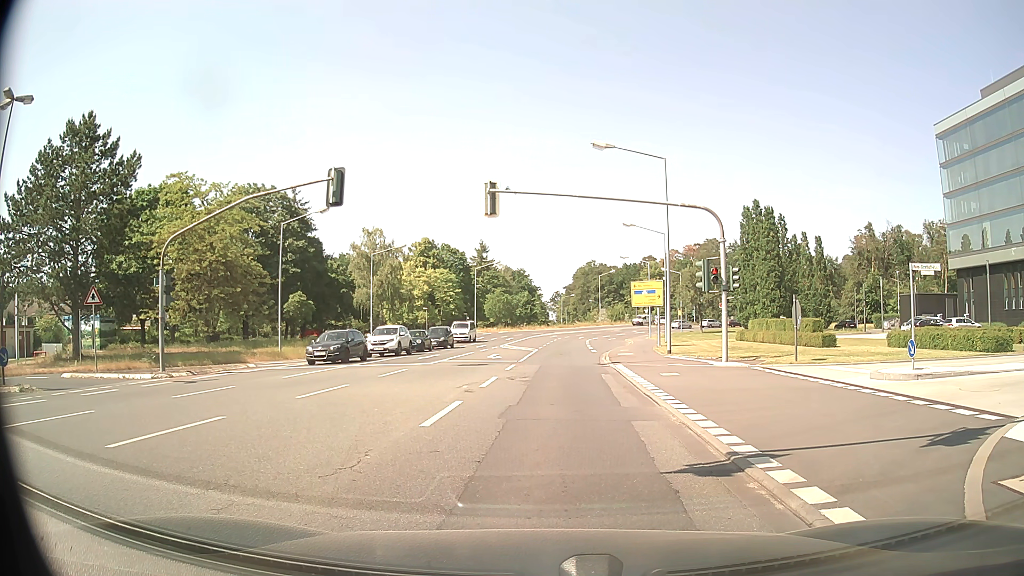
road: tertiary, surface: asphalt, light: Day
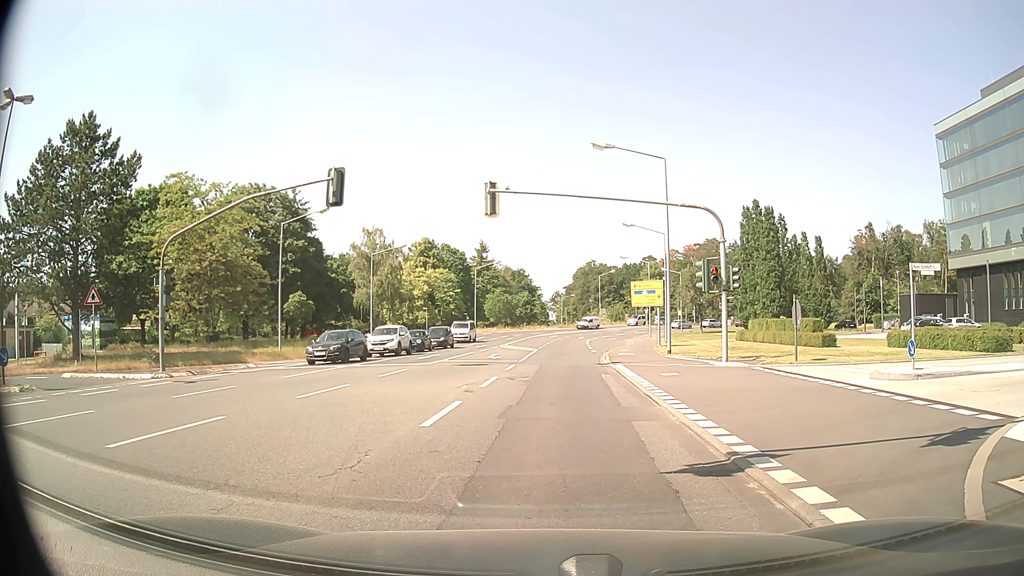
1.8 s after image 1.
(0.0, 0.0) m; 0°
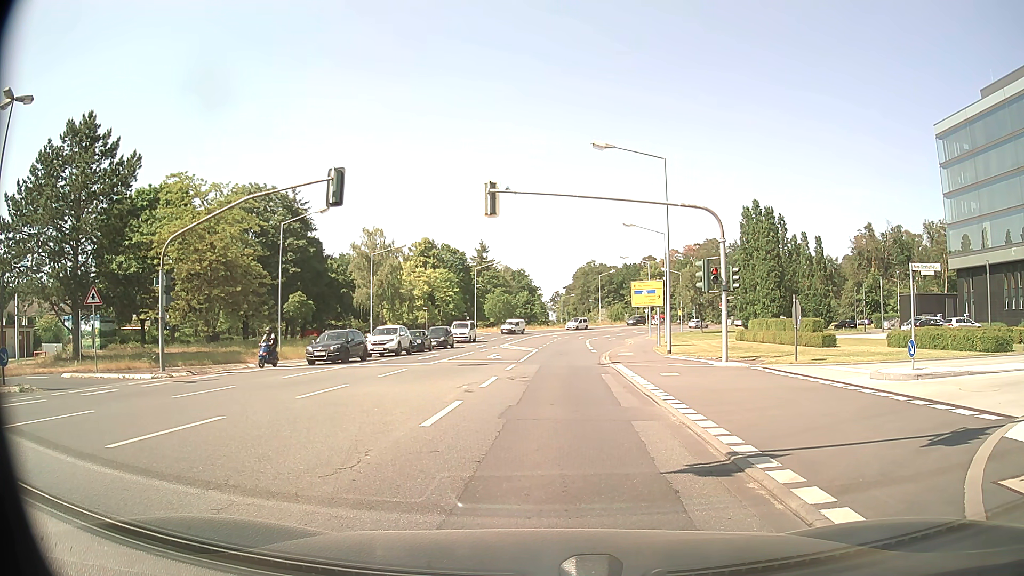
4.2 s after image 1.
(0.0, 0.0) m; 0°
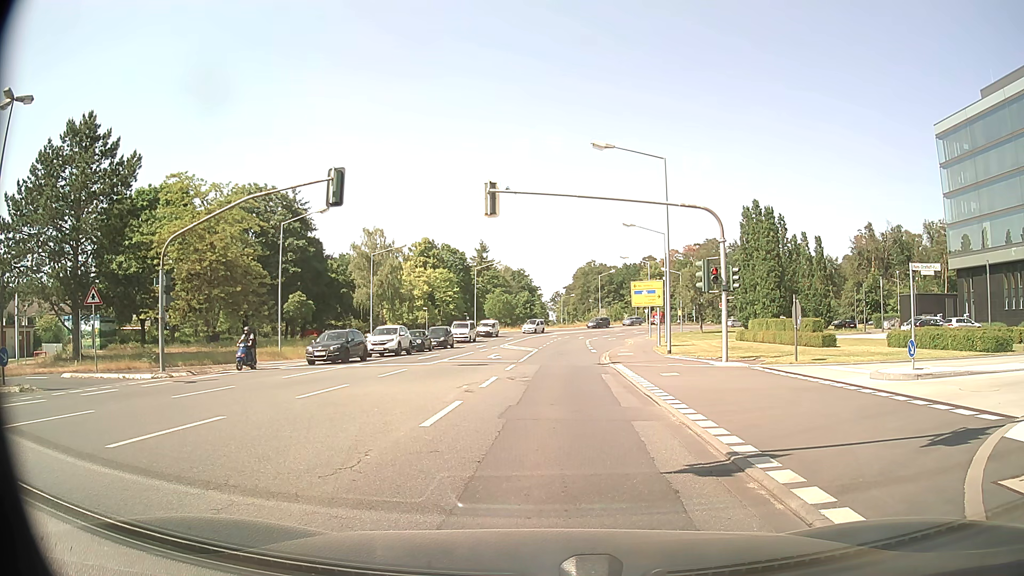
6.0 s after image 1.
(0.0, 0.0) m; 0°
(0, +10) (+1, +20) (+1, +30) (+2, +40) (+4, +50) (+6, +60) (+7, +70) (+8, +79) (+11, +89) (+16, +98) m
